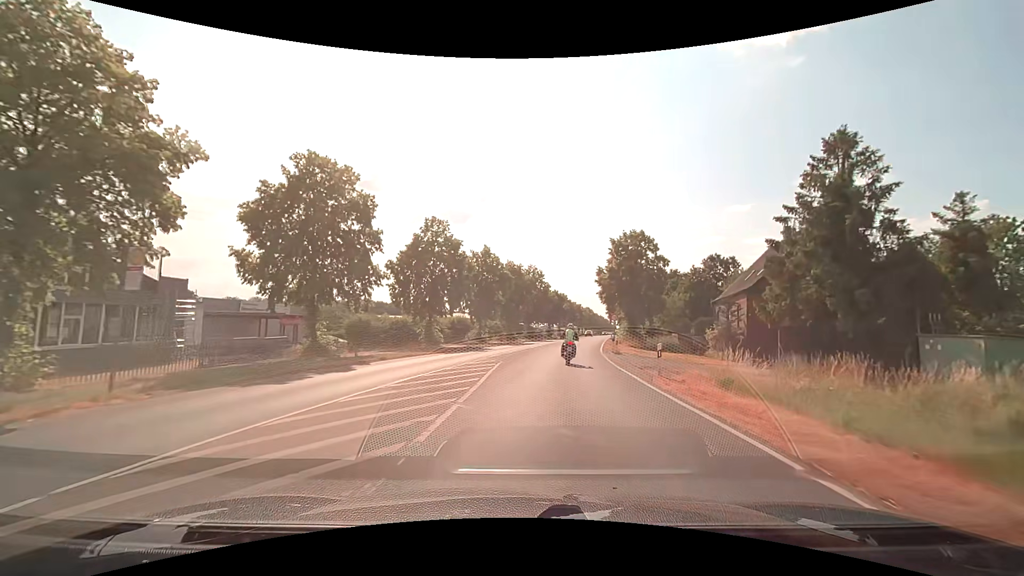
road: secondary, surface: asphalt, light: Day
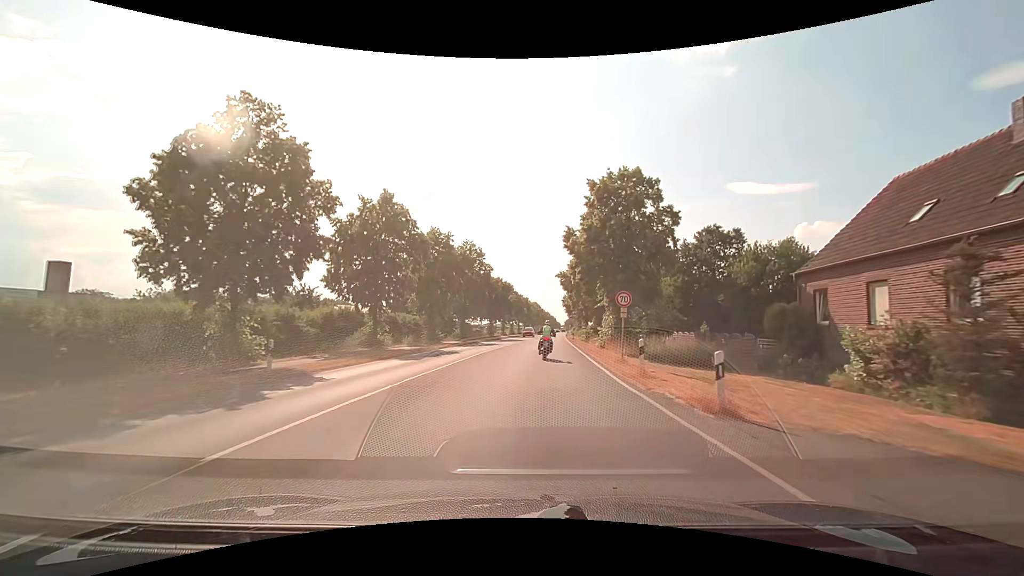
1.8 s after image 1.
(+1.4, +23.0) m; +7°
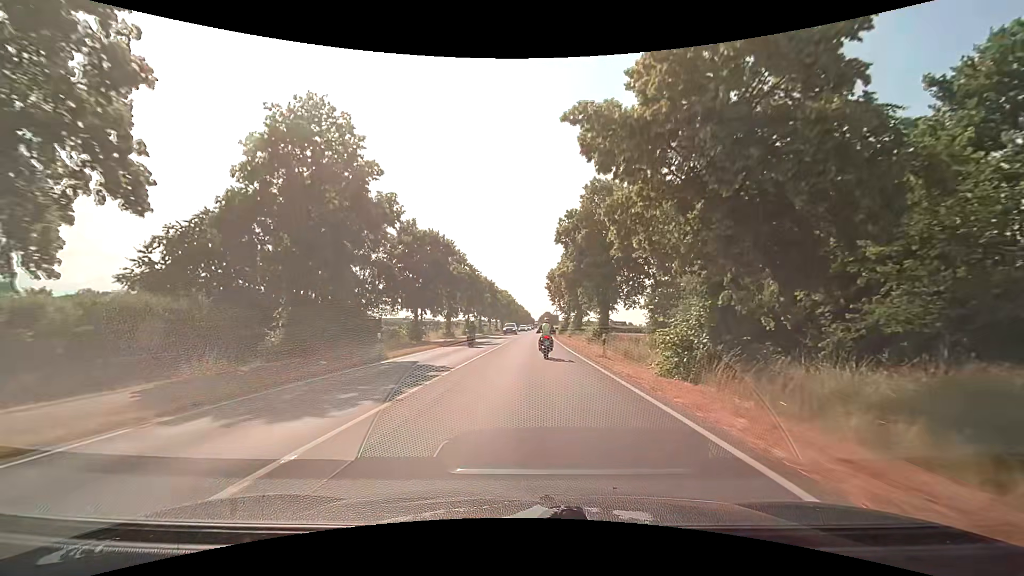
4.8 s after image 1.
(+1.6, +42.2) m; +3°
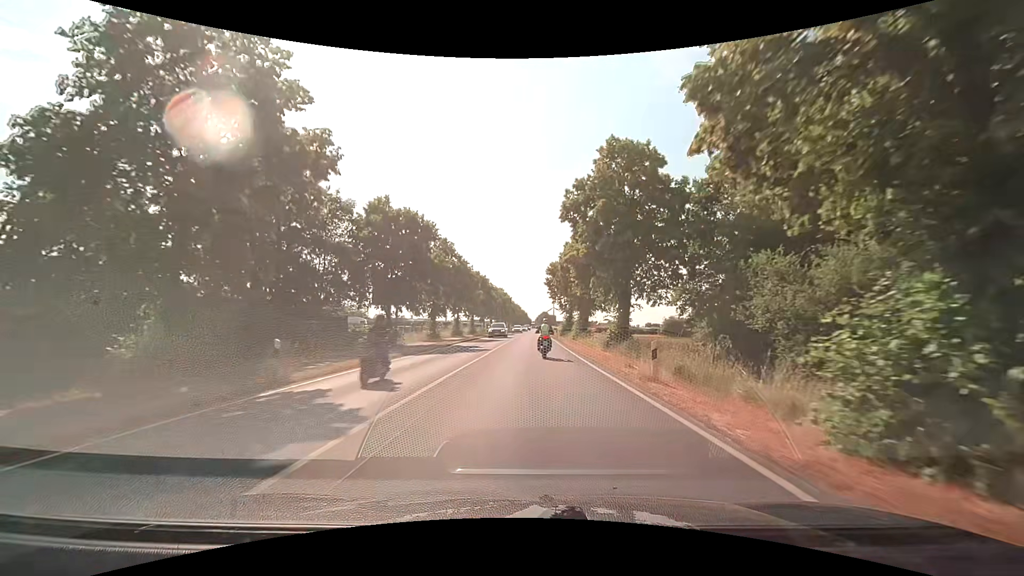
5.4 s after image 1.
(-0.1, +8.5) m; 0°
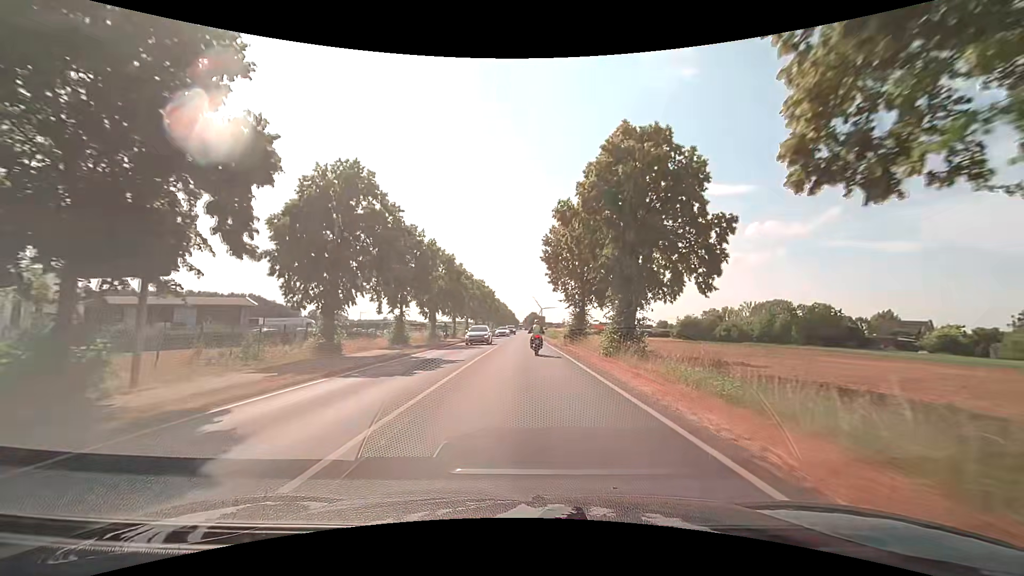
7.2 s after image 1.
(+0.3, +26.3) m; +2°
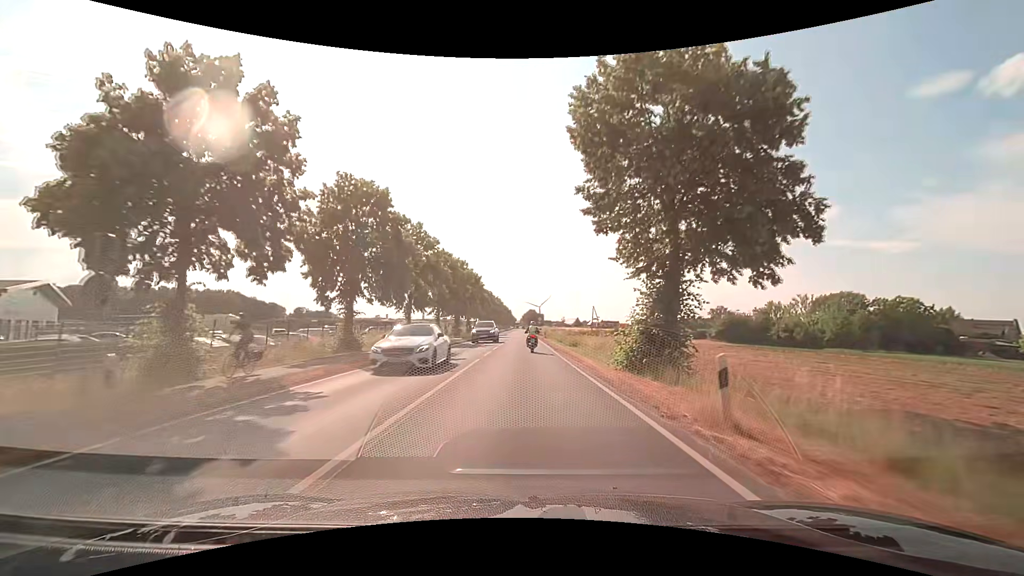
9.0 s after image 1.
(-0.1, +27.6) m; 0°
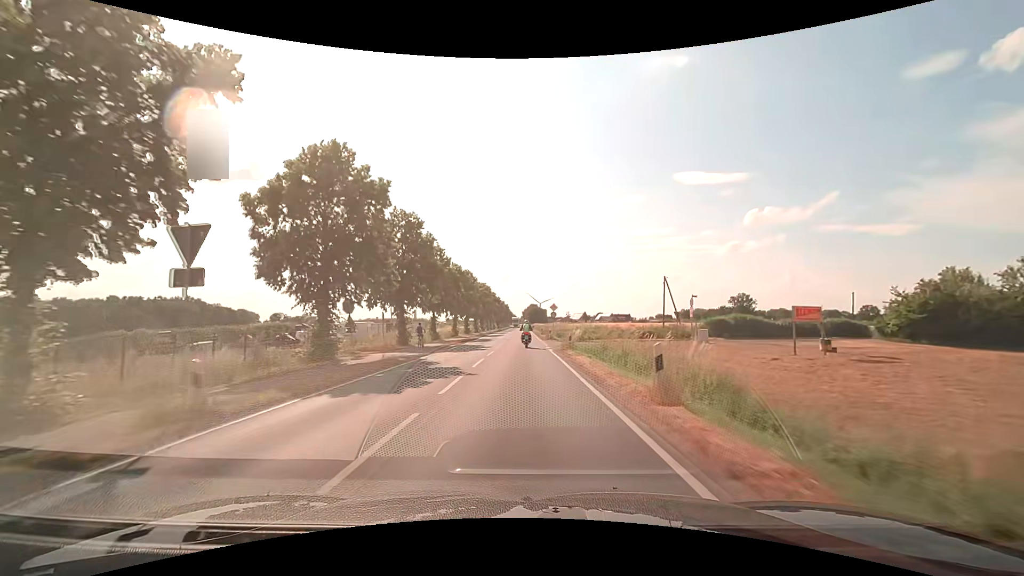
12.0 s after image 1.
(+0.4, +48.7) m; 0°
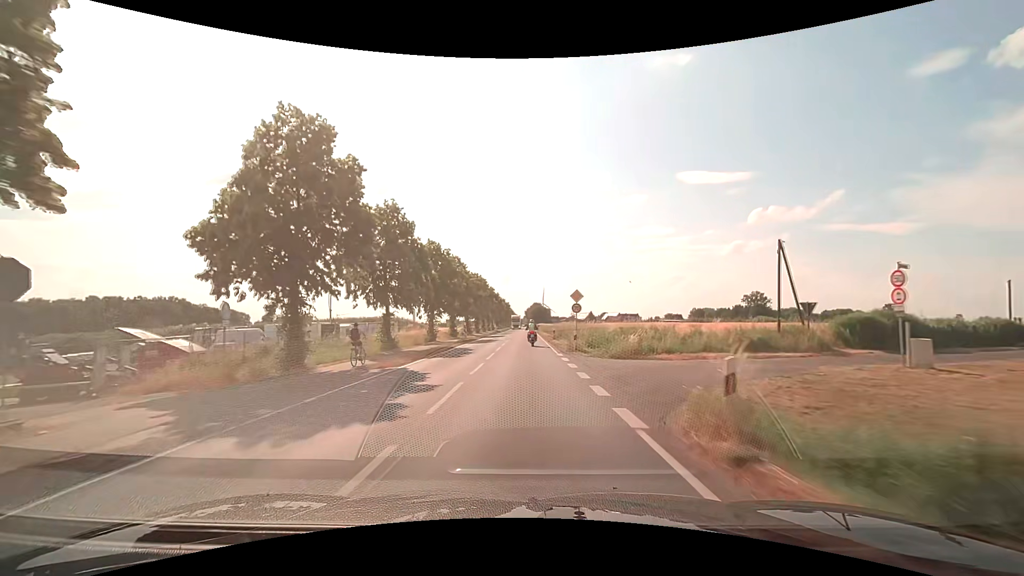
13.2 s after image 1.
(-0.1, +20.0) m; 0°
(0, +10) (0, +20) (0, +30) (0, +40) (0, +50) (0, +60) (+1, +70) (+1, +80) (+1, +90) (+1, +100) m
